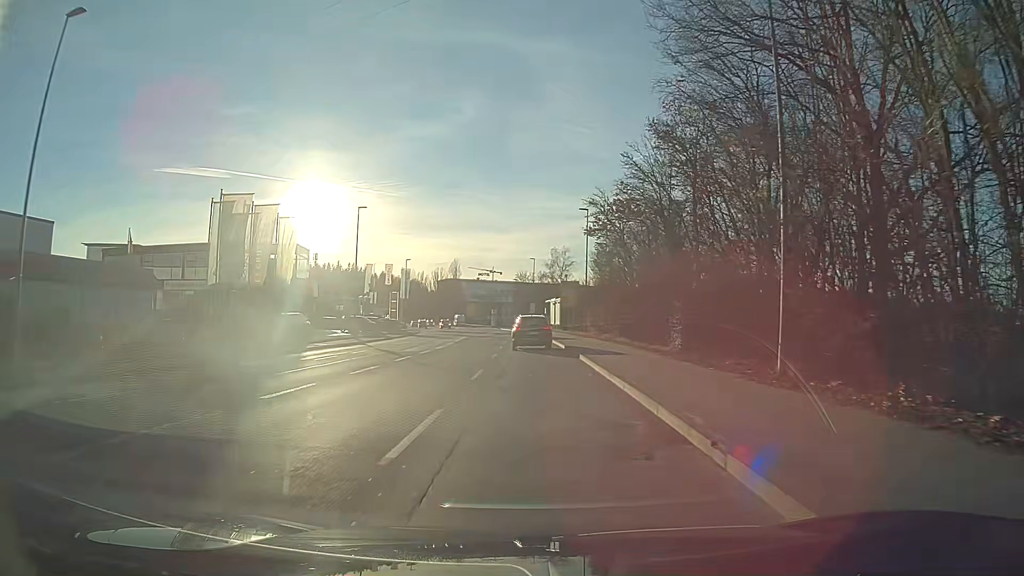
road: tertiary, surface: asphalt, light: Day
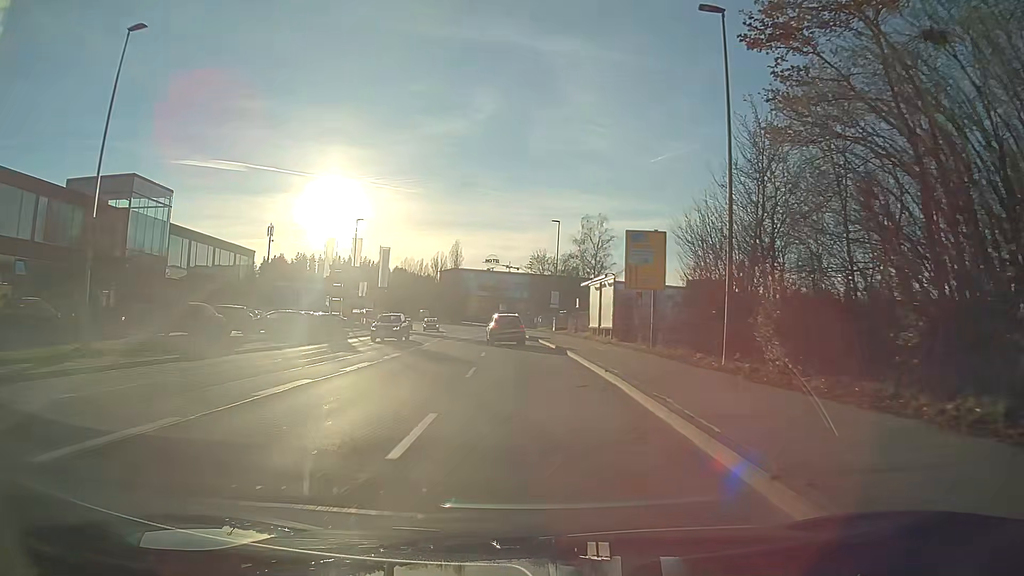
(-0.3, +36.6) m; -1°
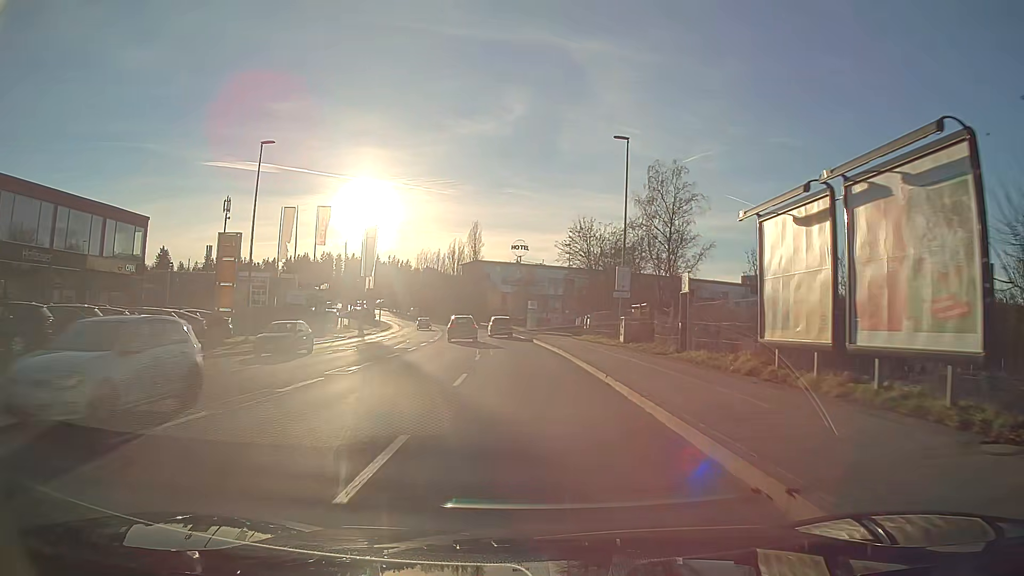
(-0.7, +29.0) m; -3°
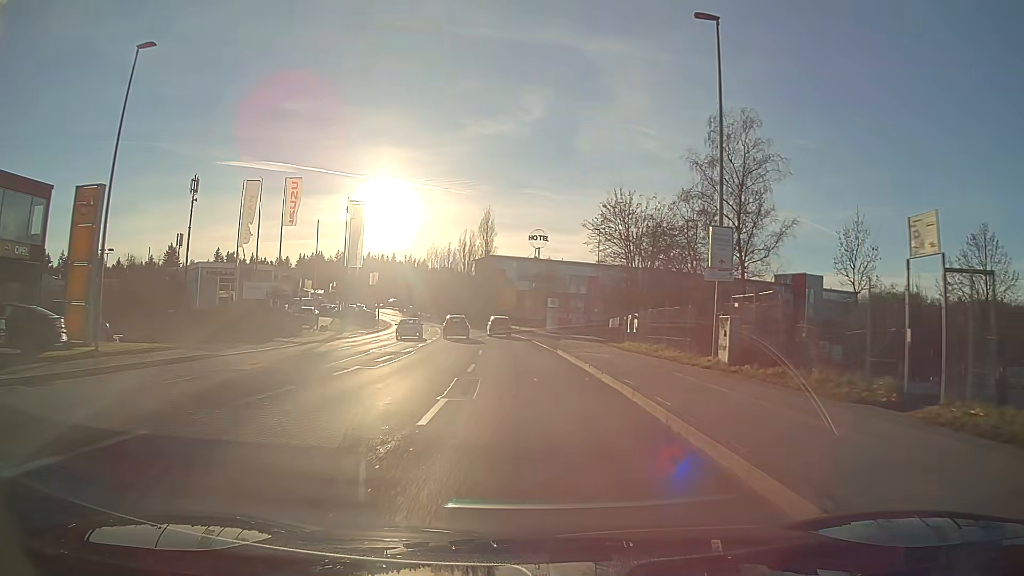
(-0.2, +14.3) m; -1°
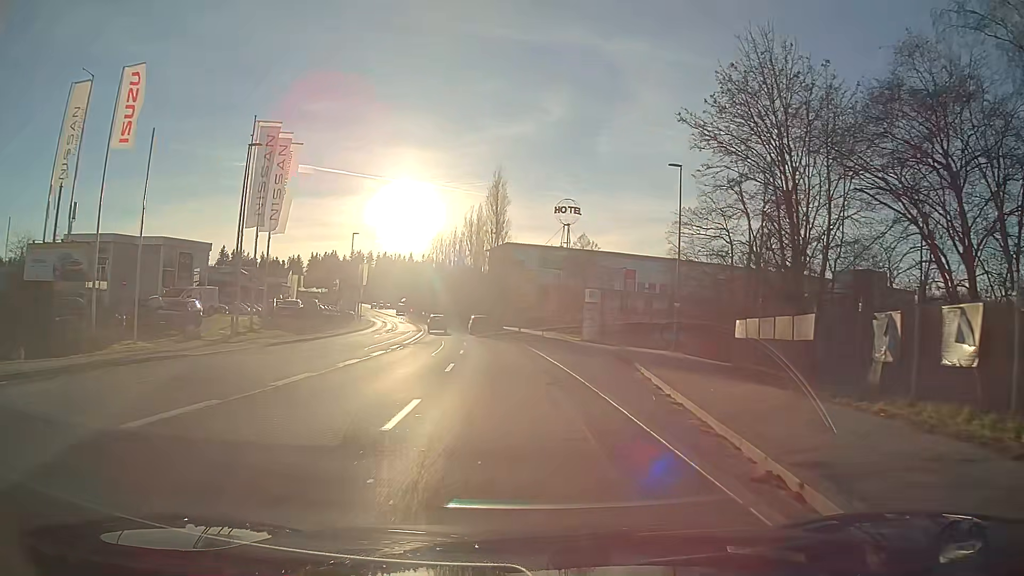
(-0.5, +27.7) m; -1°
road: service
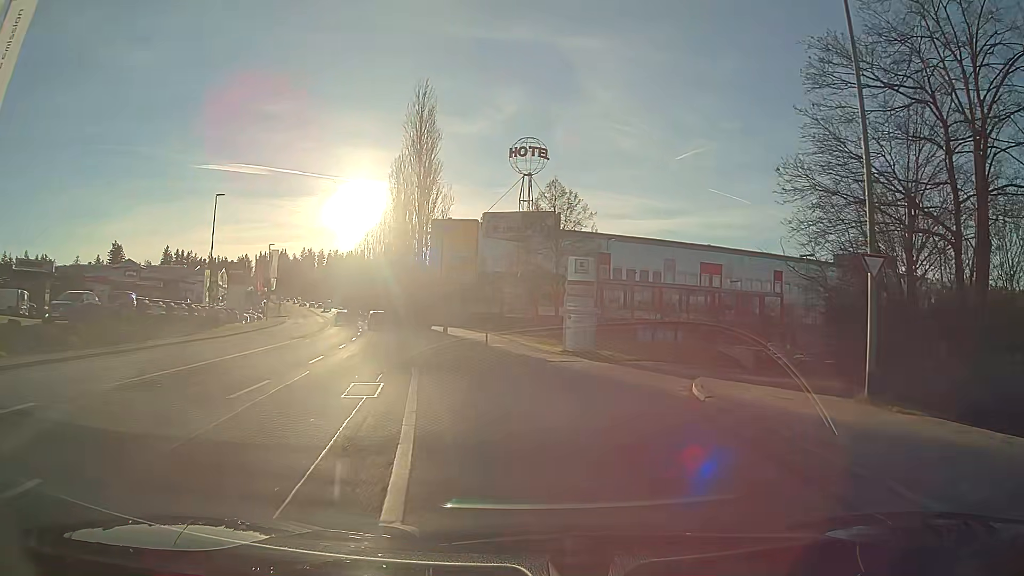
(+0.8, +24.8) m; +5°
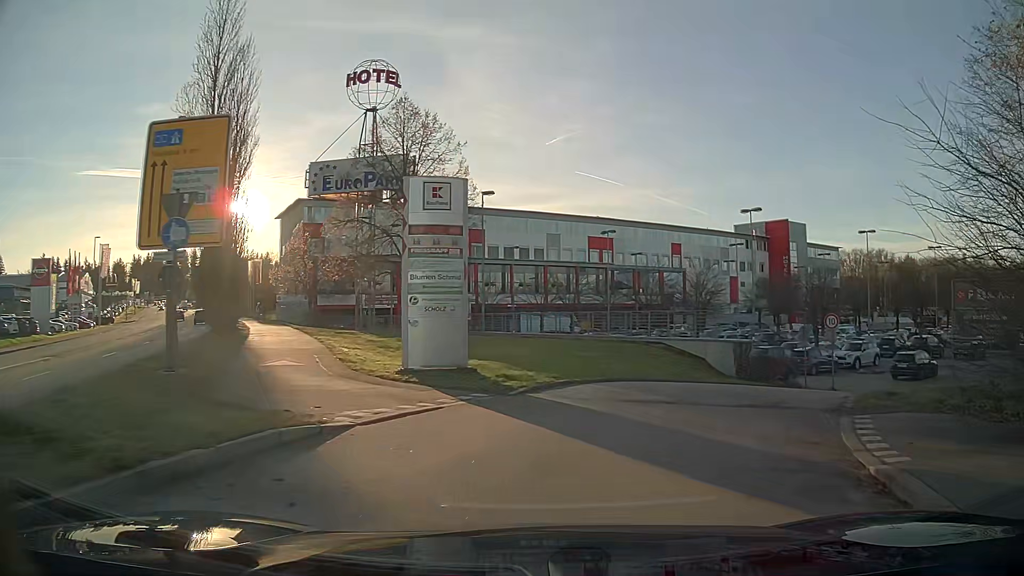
(+1.1, +14.5) m; +11°
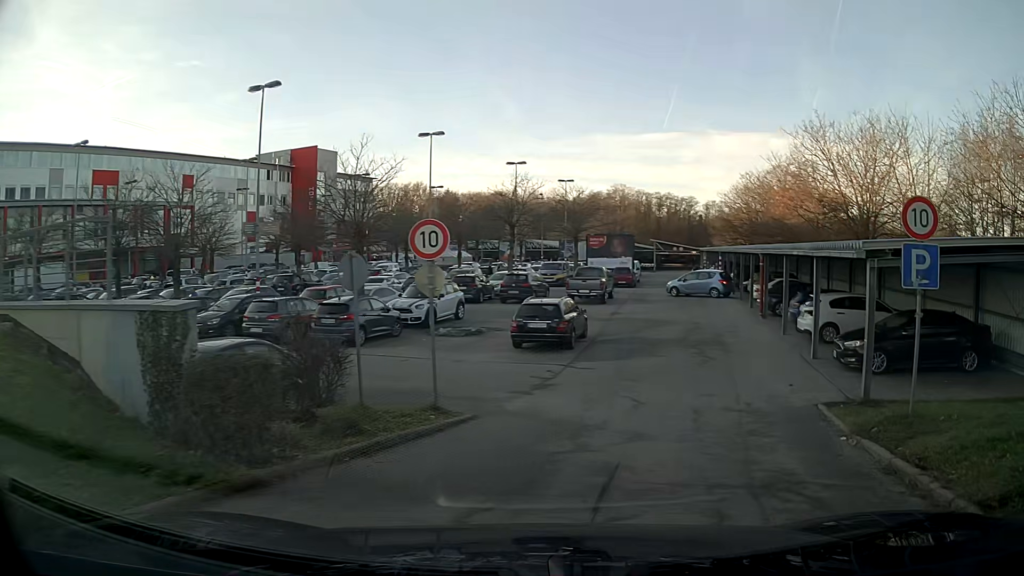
(+5.0, +14.7) m; +42°
(+1, +10) (+4, +20) (+5, +29) (+7, +39) (+3, +48) (-6, +51) (-16, +54) (-25, +56) (-35, +58) (-44, +61) m
